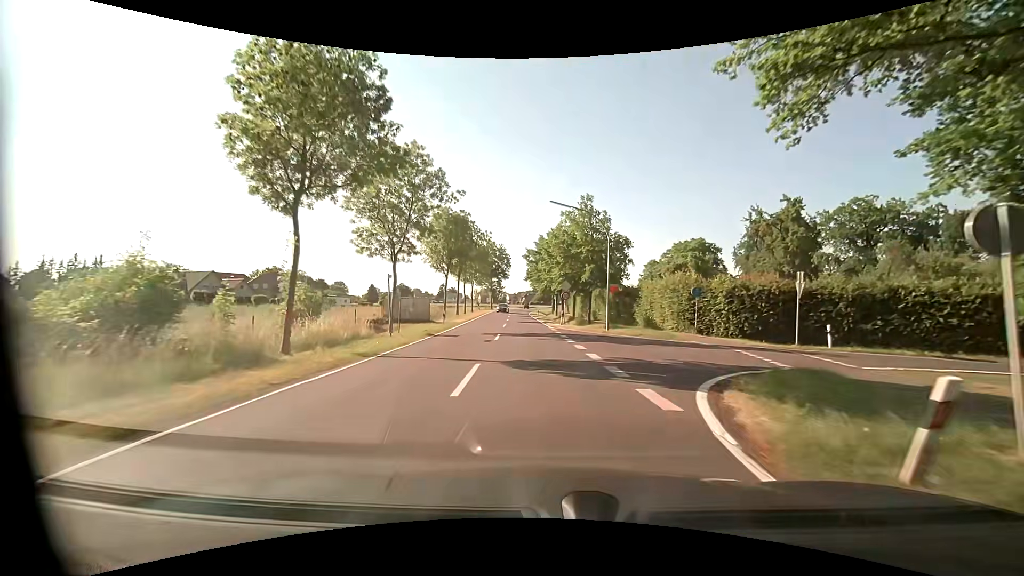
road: tertiary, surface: asphalt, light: Day
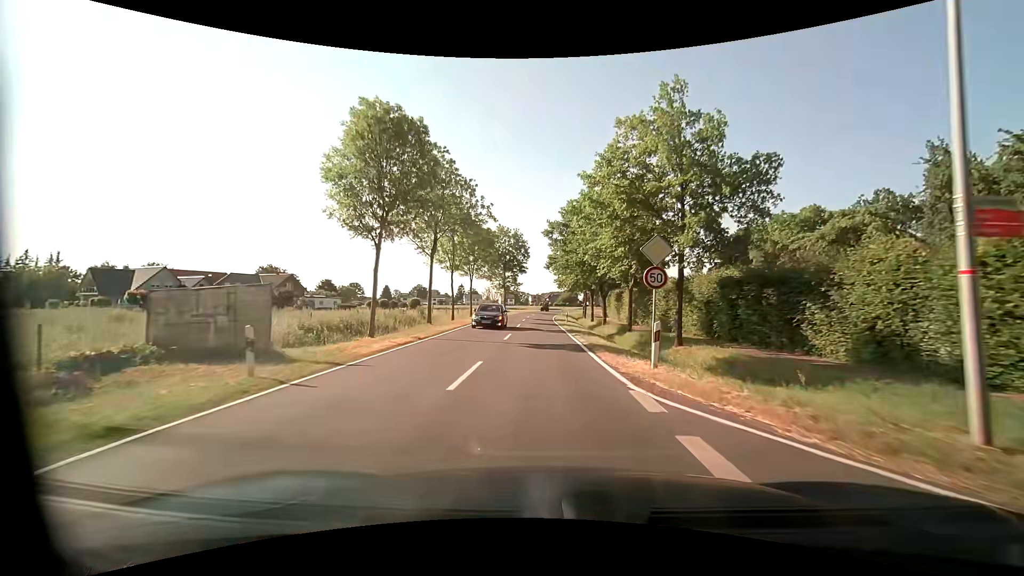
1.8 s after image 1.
(-0.6, +23.8) m; -3°
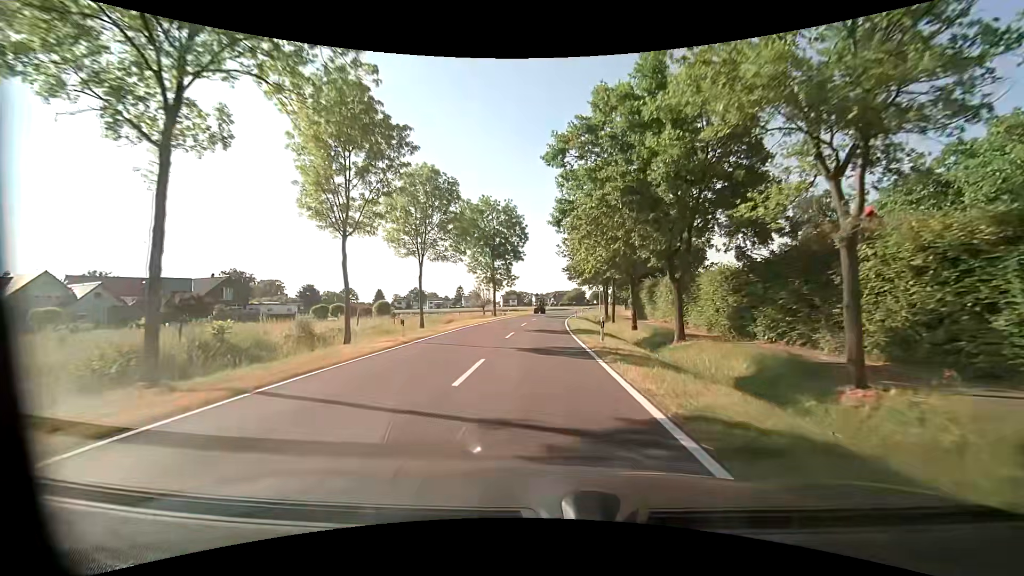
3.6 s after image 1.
(-0.2, +23.7) m; -1°
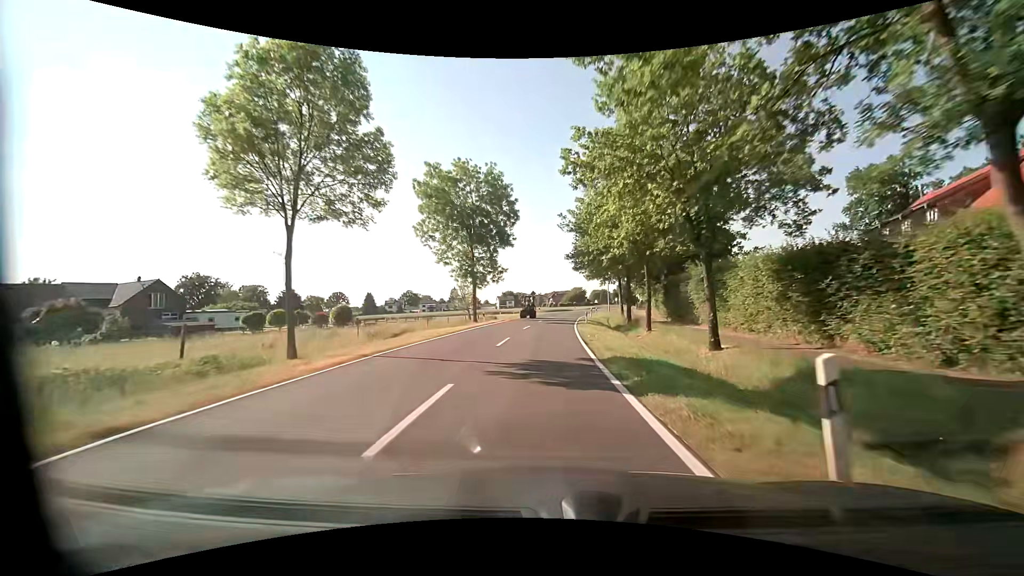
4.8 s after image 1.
(+0.1, +15.8) m; 0°
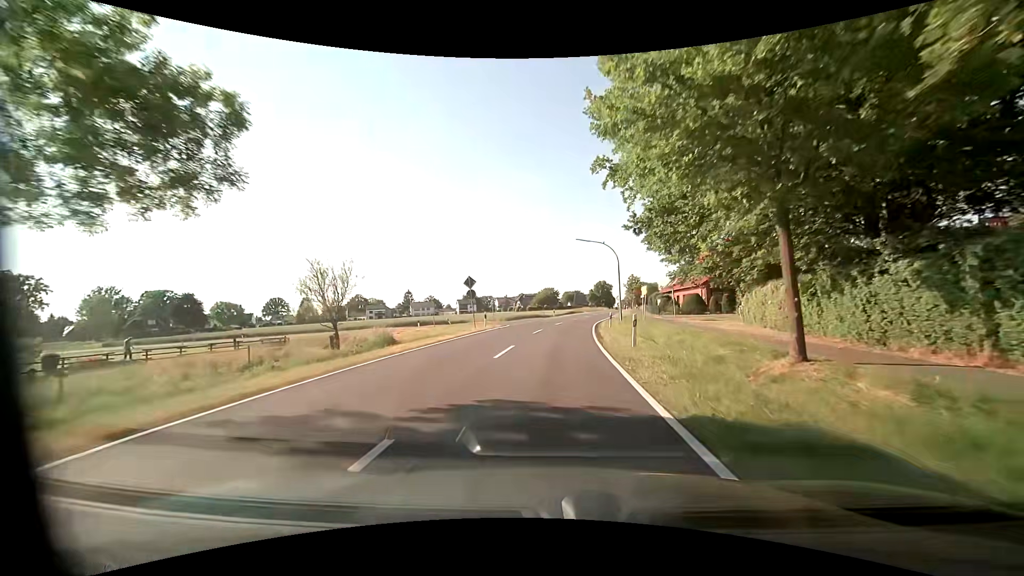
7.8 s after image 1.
(+1.0, +39.5) m; +4°
(0, +10) (+1, +20) (+1, +30) (+2, +40) (+4, +50) (+5, +60) (+7, +70) (+9, +79) (+11, +89) (+13, +99) m
